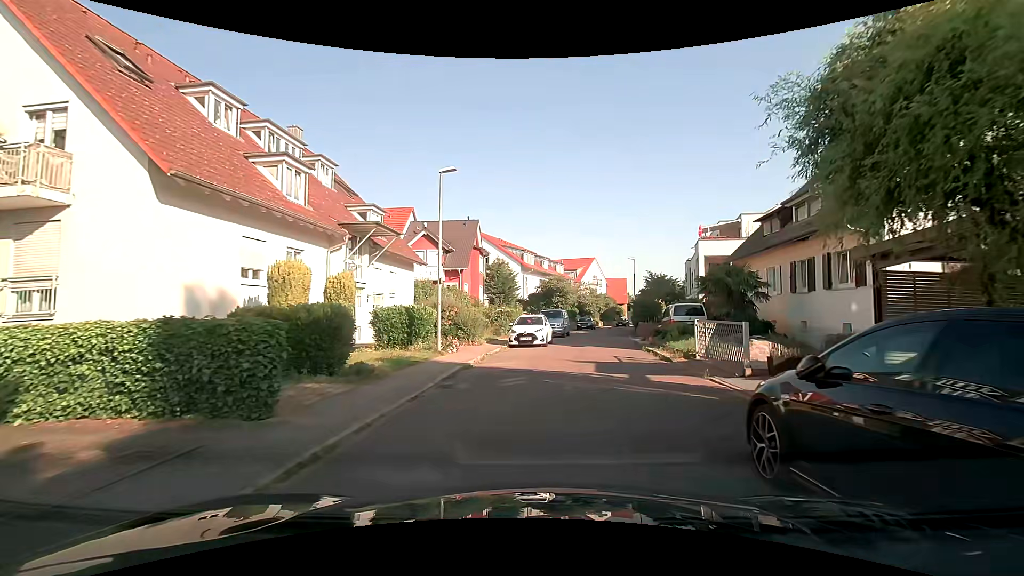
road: residential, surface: asphalt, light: Day
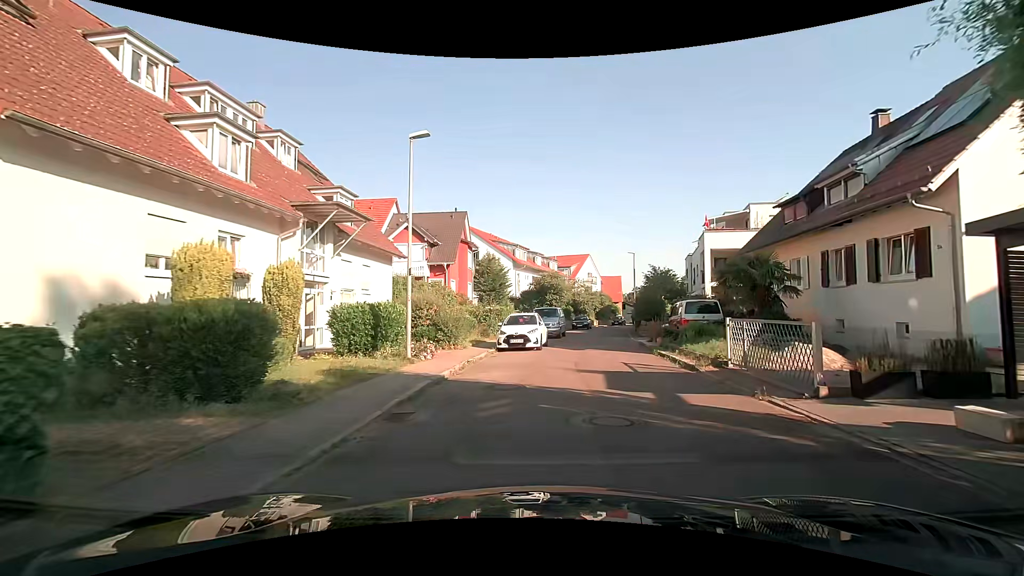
(-0.1, +3.2) m; +1°
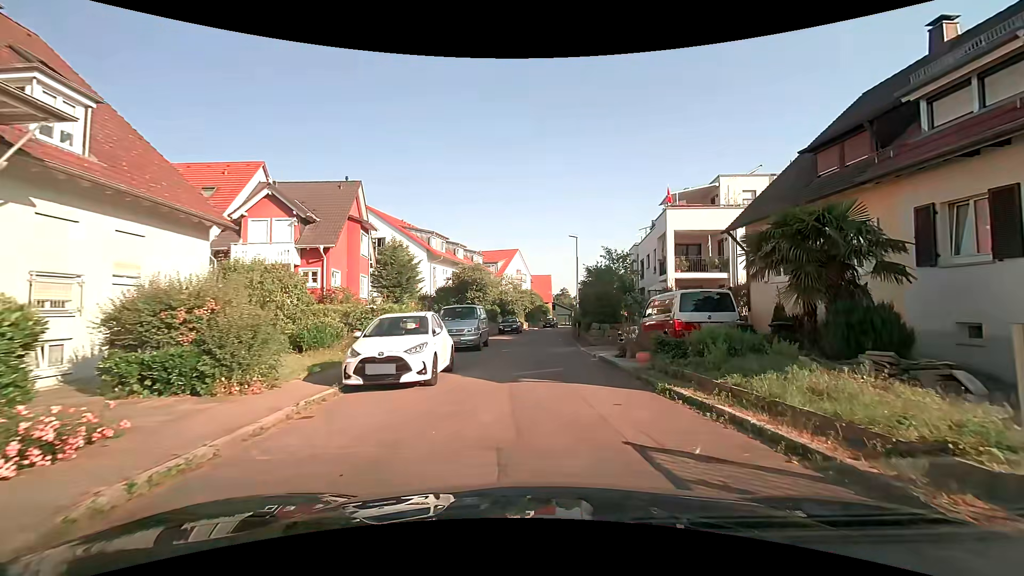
(+0.4, +9.6) m; +8°
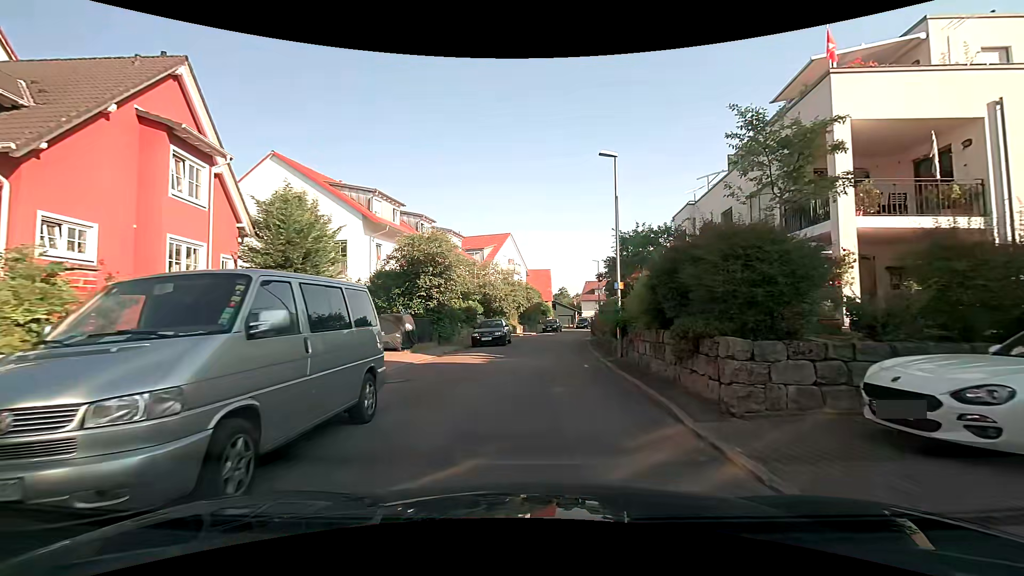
(0.0, +16.3) m; -1°
